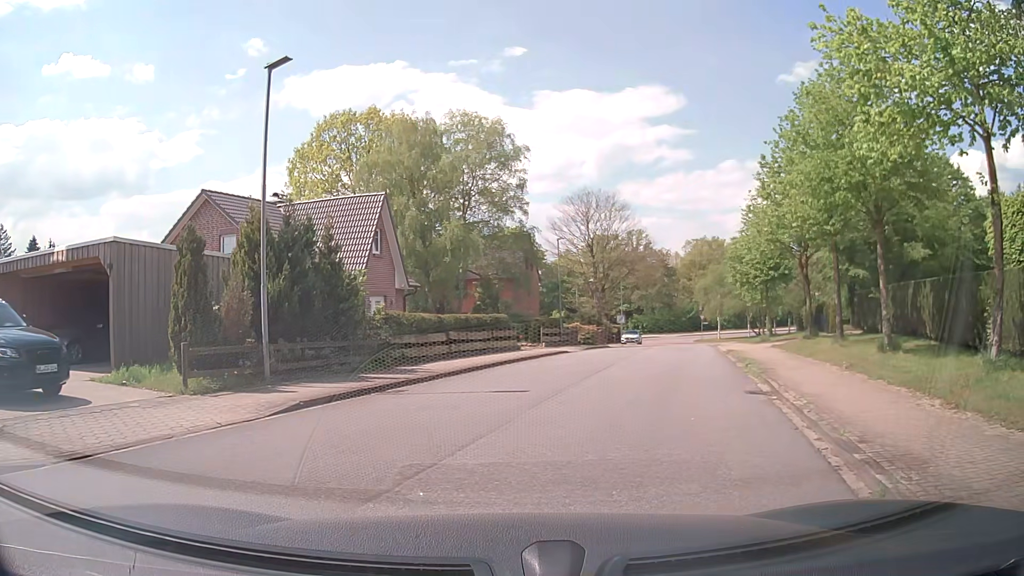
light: Day
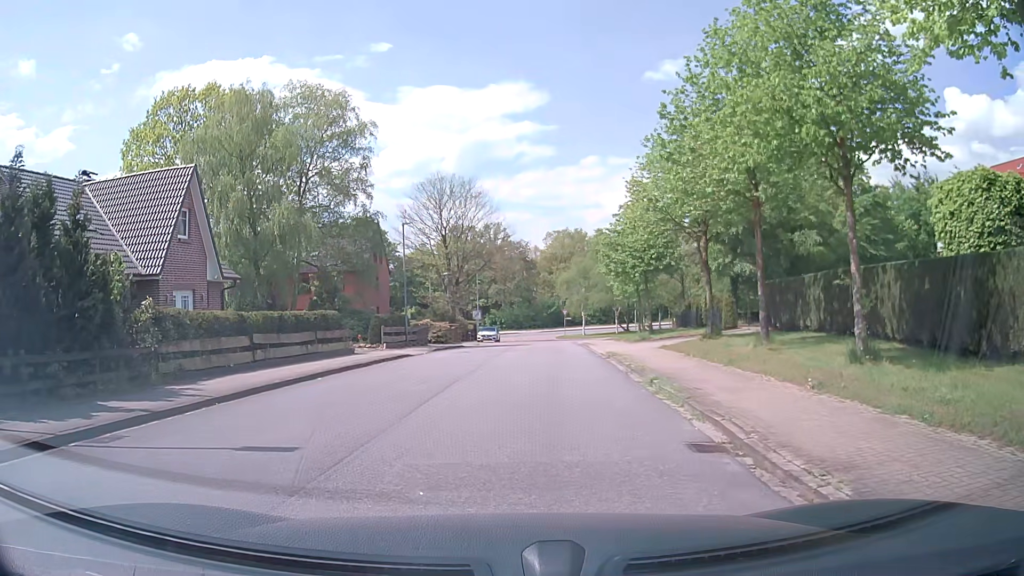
(+0.8, +5.3) m; +12°
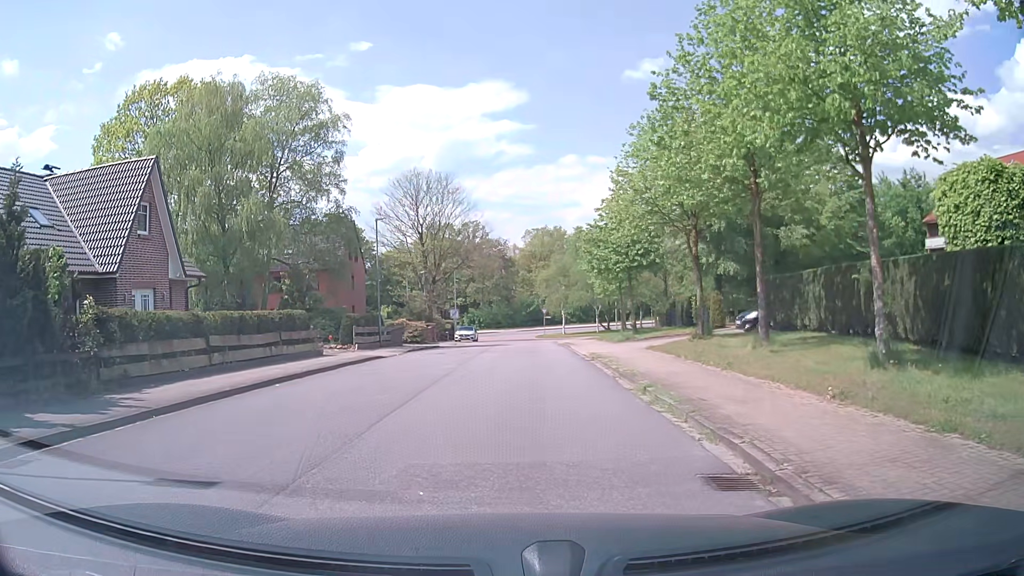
(0.0, +1.5) m; +2°
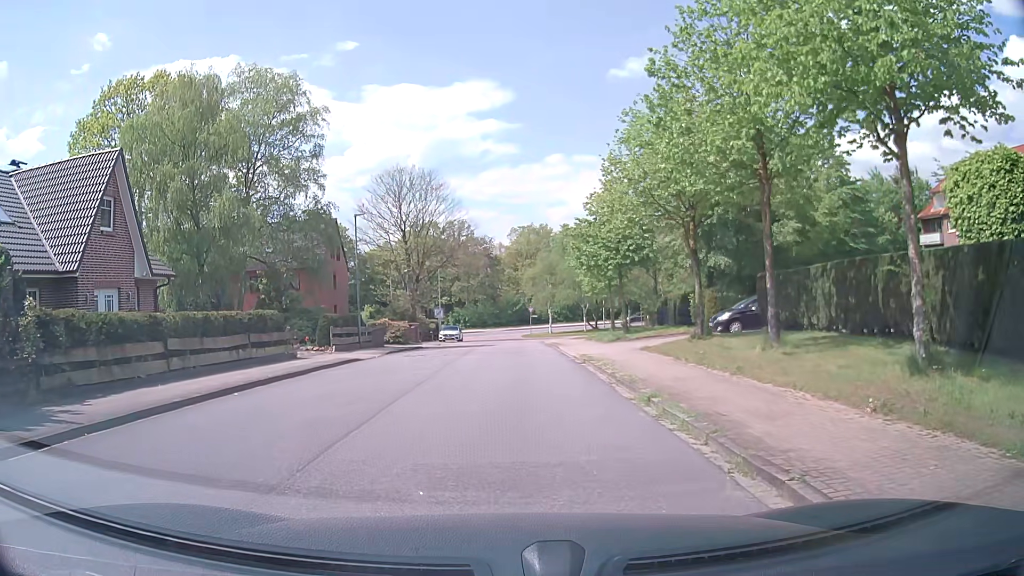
(0.0, +1.5) m; +1°
